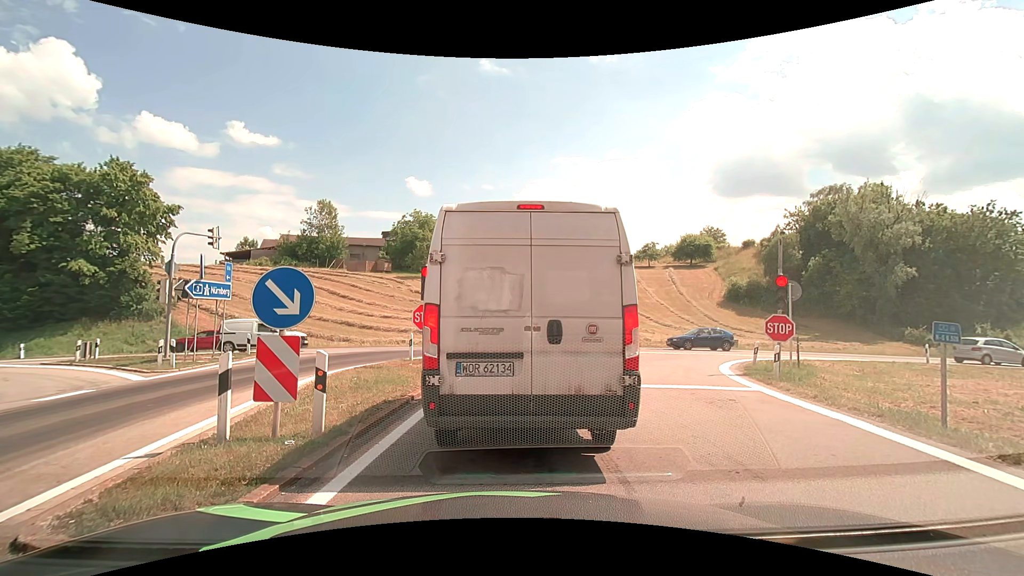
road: motorway_link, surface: asphalt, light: Day
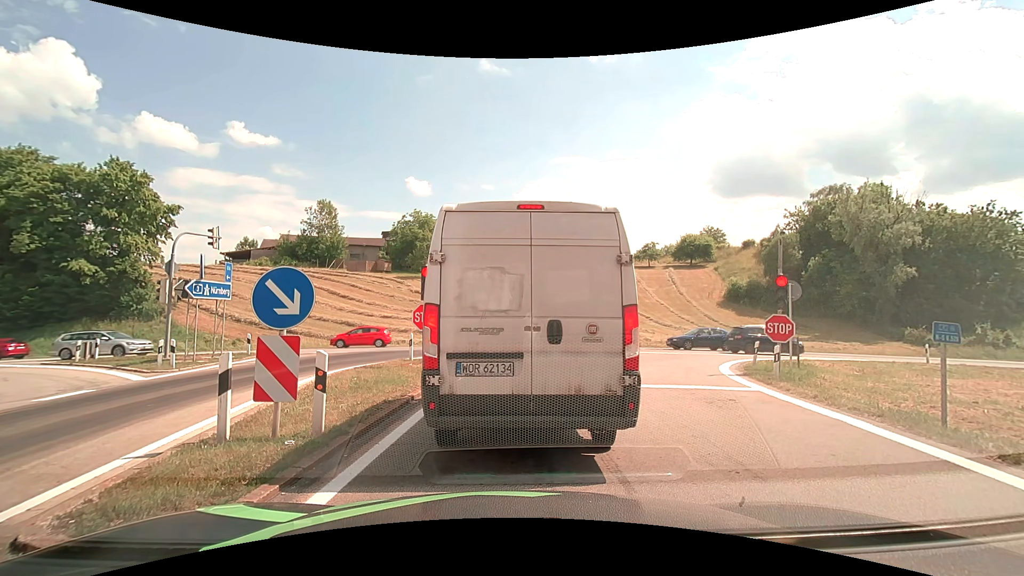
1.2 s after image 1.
(0.0, 0.0) m; 0°
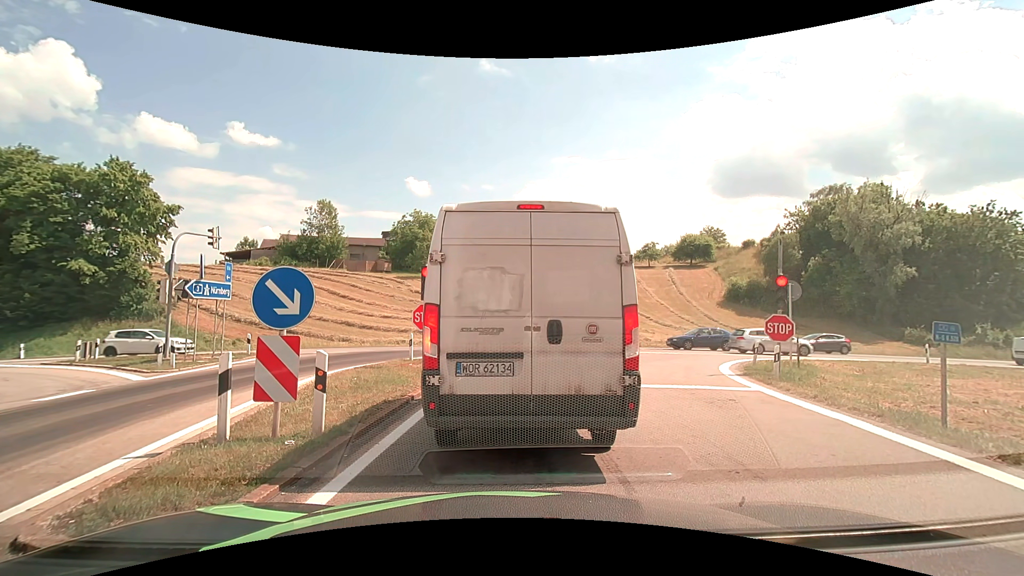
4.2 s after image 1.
(0.0, 0.0) m; 0°
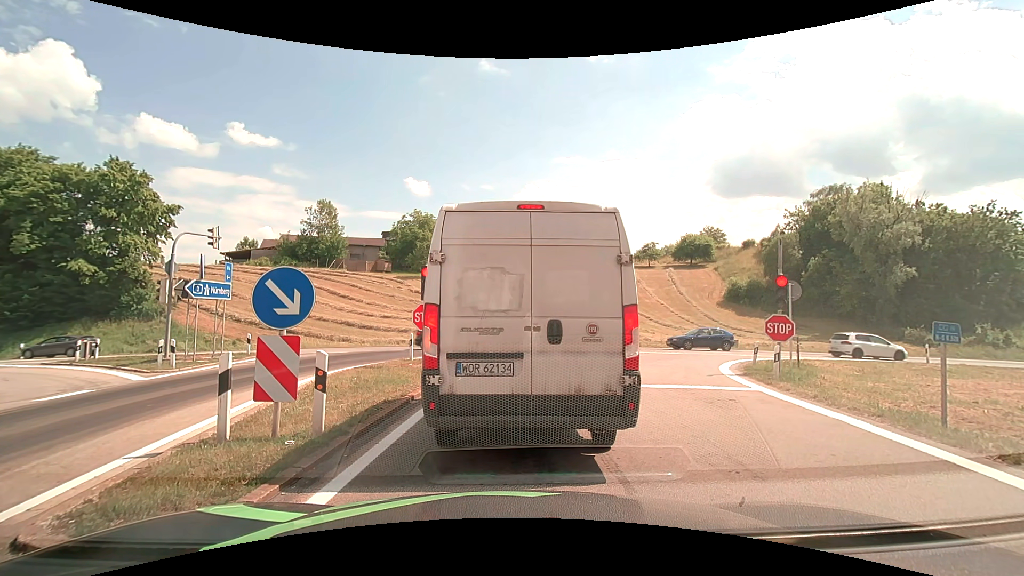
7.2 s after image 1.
(0.0, 0.0) m; 0°
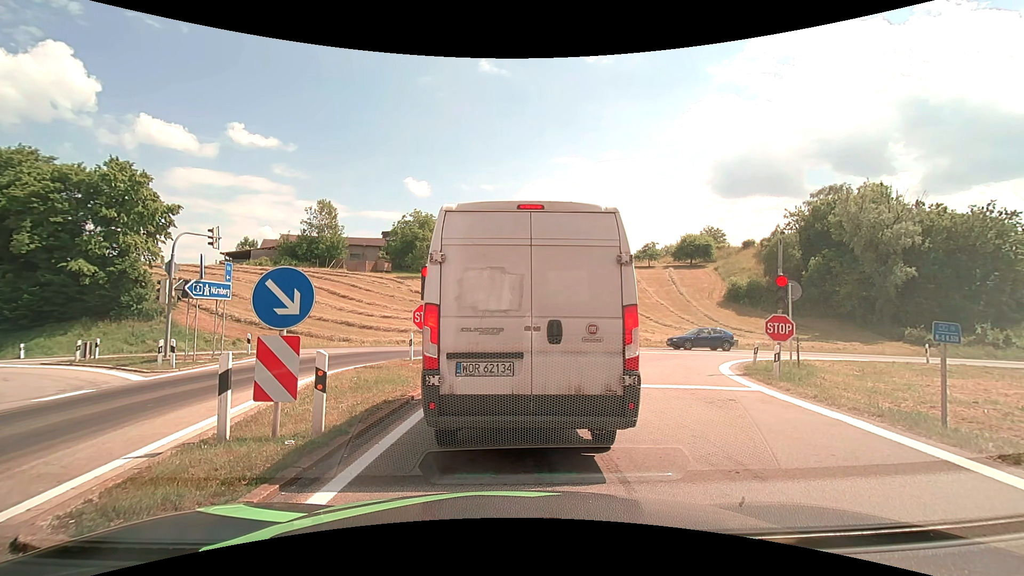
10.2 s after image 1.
(0.0, 0.0) m; 0°
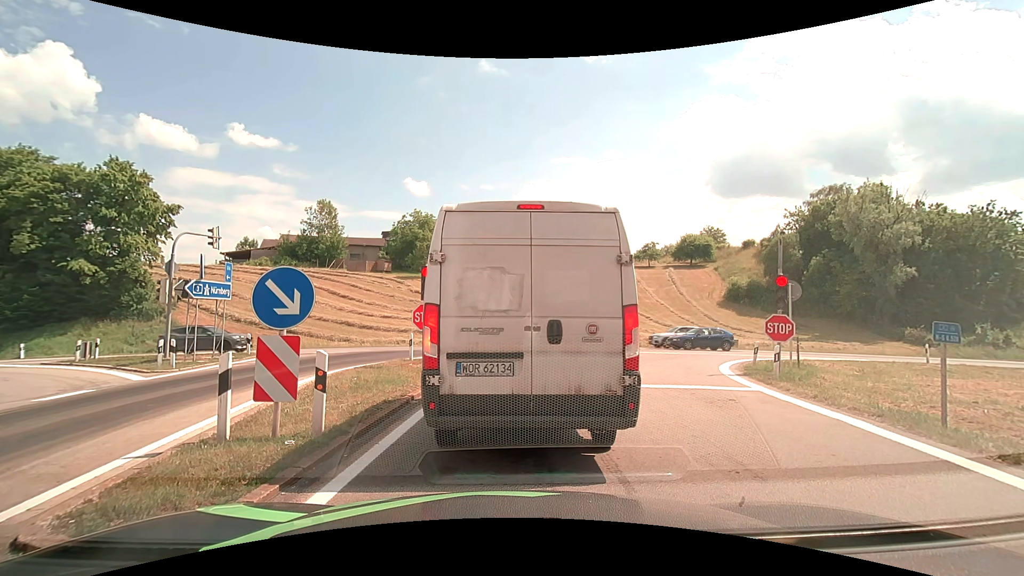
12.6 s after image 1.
(0.0, 0.0) m; 0°
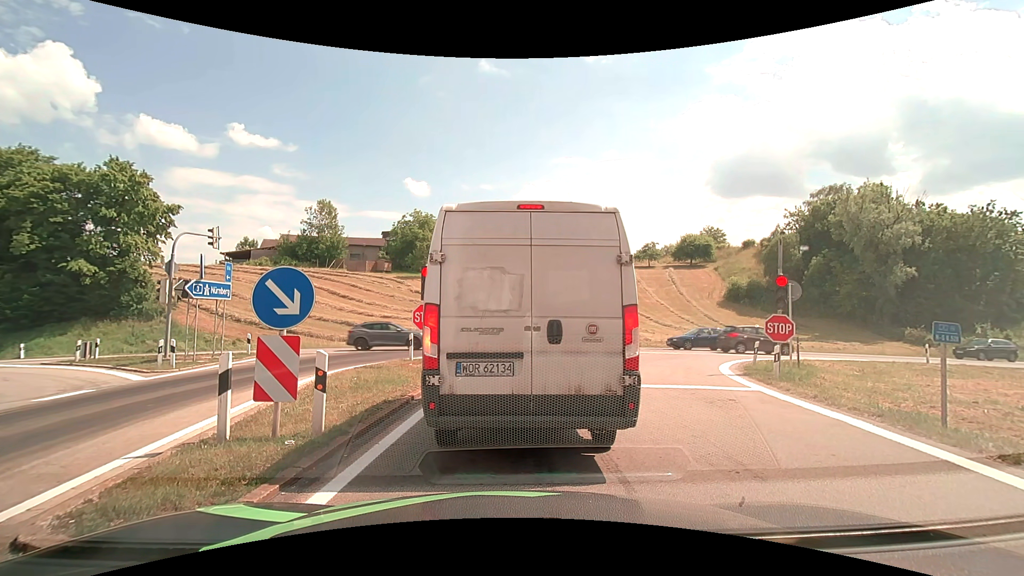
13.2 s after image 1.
(0.0, 0.0) m; 0°
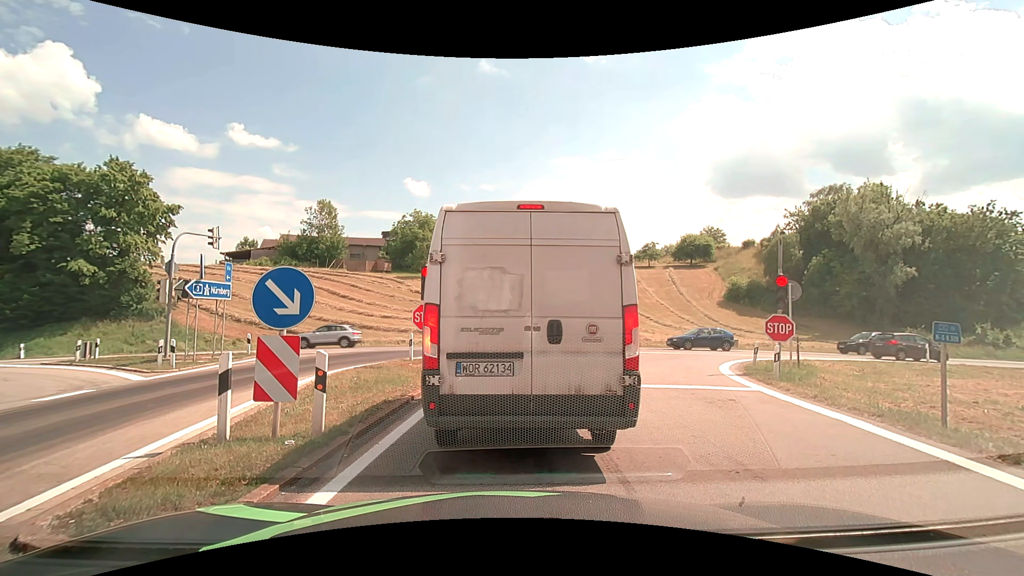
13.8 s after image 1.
(0.0, 0.0) m; 0°
(0, +10) (0, +20) (-4, +29) (-13, +34) (-22, +36) (-32, +36) (-42, +36) (-52, +36) (-62, +36) (-72, +36) m
